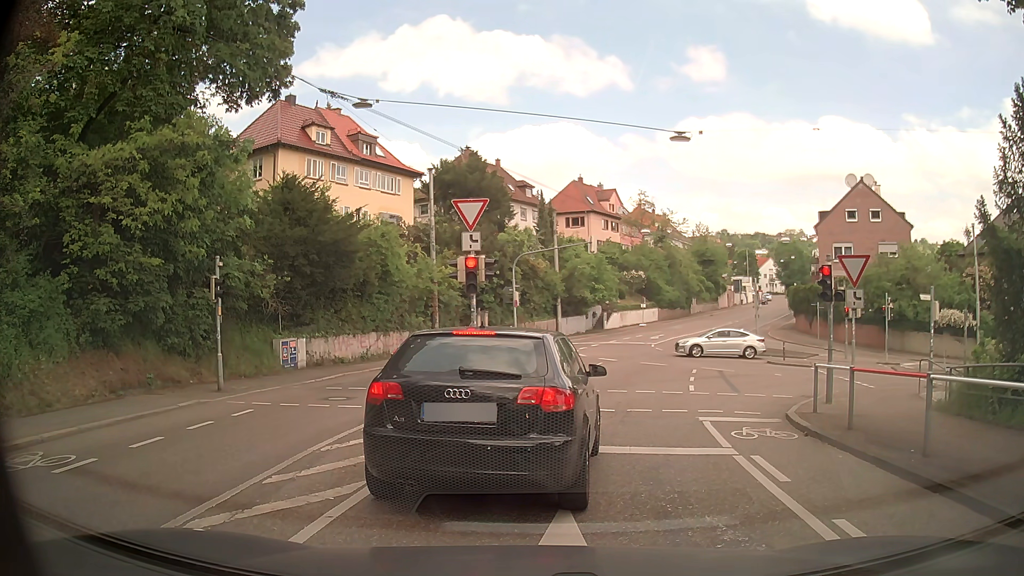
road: secondary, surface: asphalt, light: Day
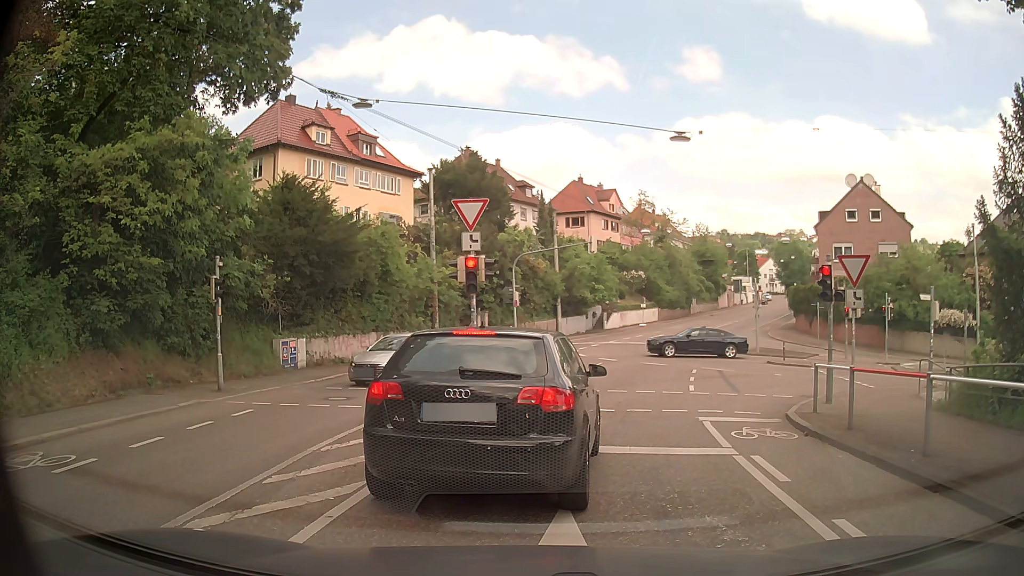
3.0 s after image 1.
(0.0, 0.0) m; 0°
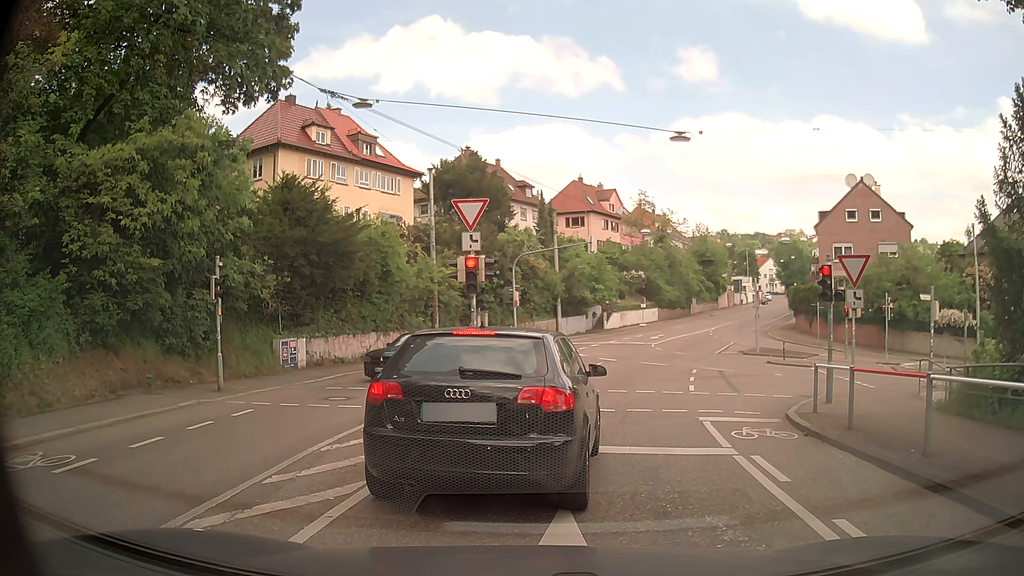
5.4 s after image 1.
(0.0, 0.0) m; 0°
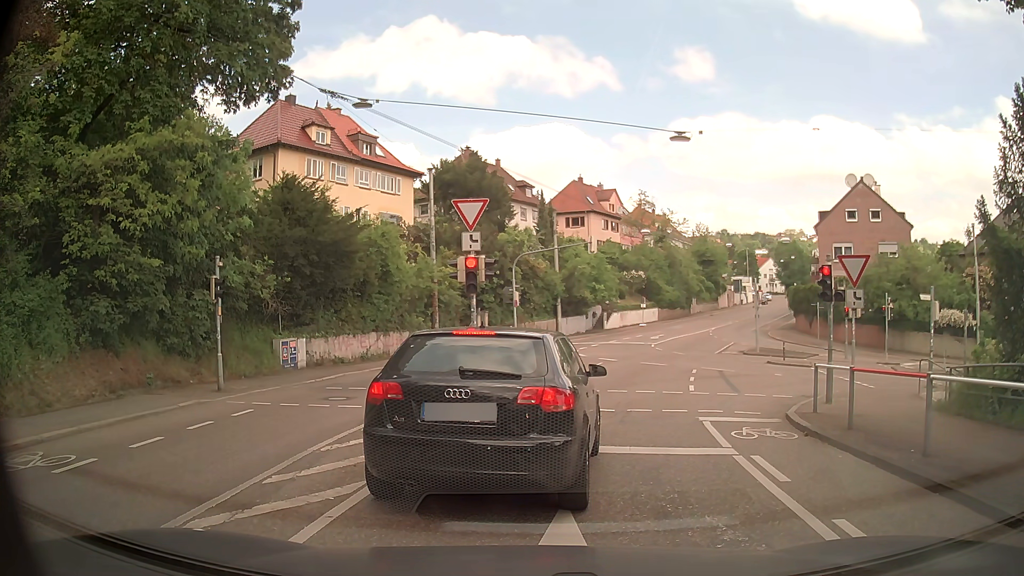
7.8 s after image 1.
(0.0, 0.0) m; 0°
(0, +10) (+2, +20) (+4, +30) (+7, +39) (+11, +48) (+15, +57) (+20, +66) (+24, +75) (+29, +84) (+34, +93) m
